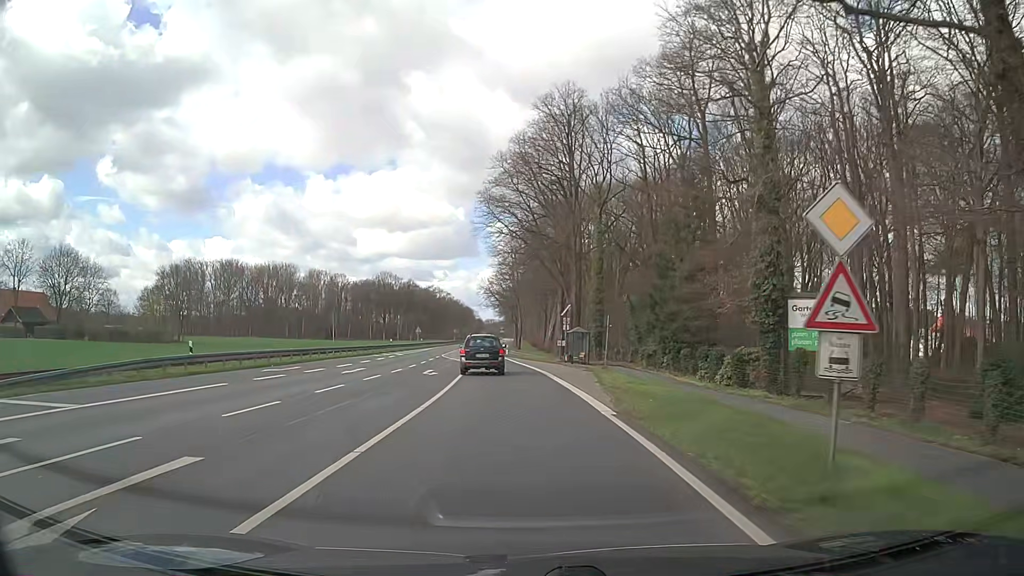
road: primary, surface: asphalt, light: Day
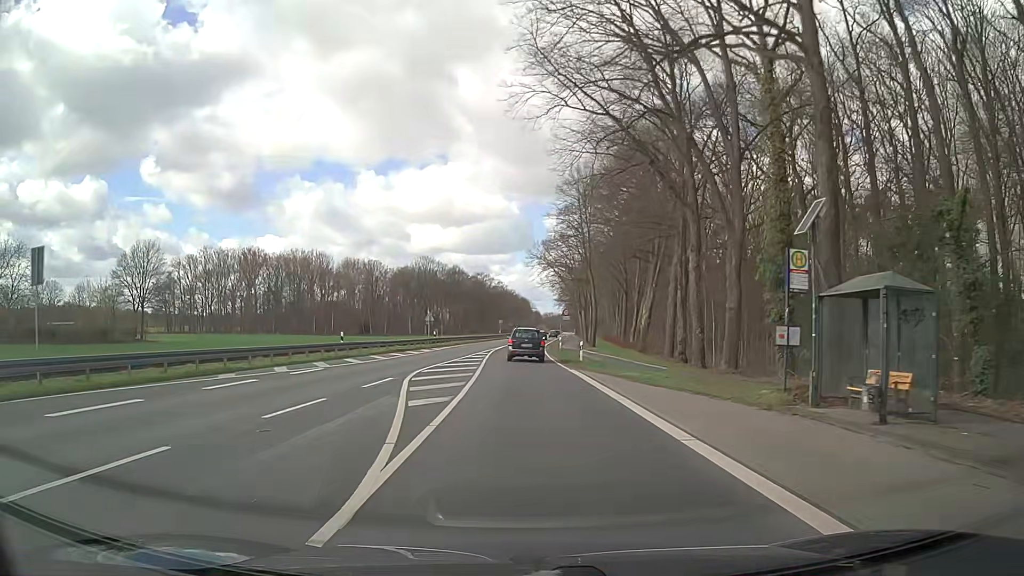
(-1.2, +38.0) m; -4°
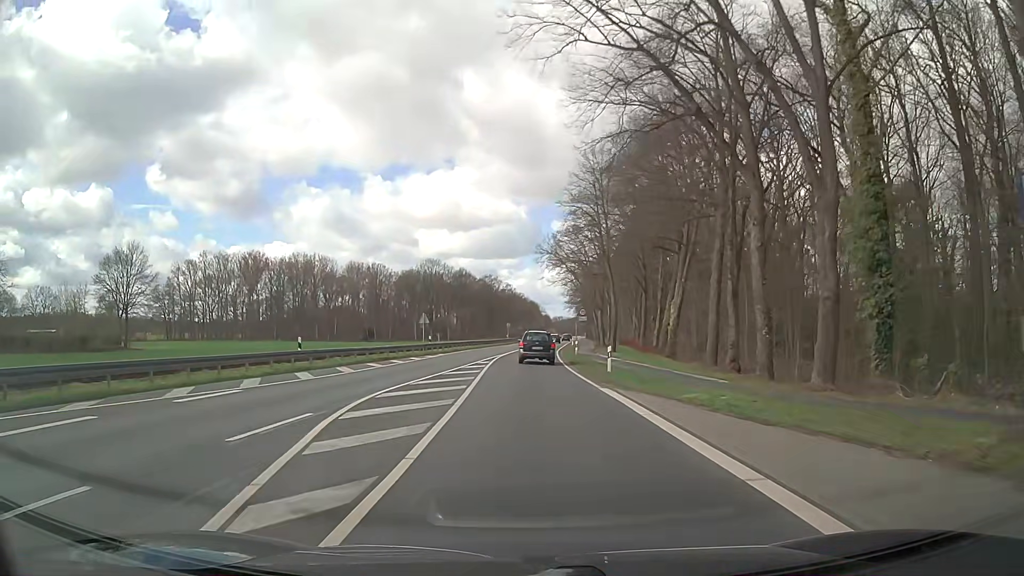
(0.0, +8.2) m; 0°
(0, +10) (0, +20) (0, +30) (0, +40) (0, +50) (0, +60) (+1, +70) (+2, +80) (+2, +90) (+3, +100) m
